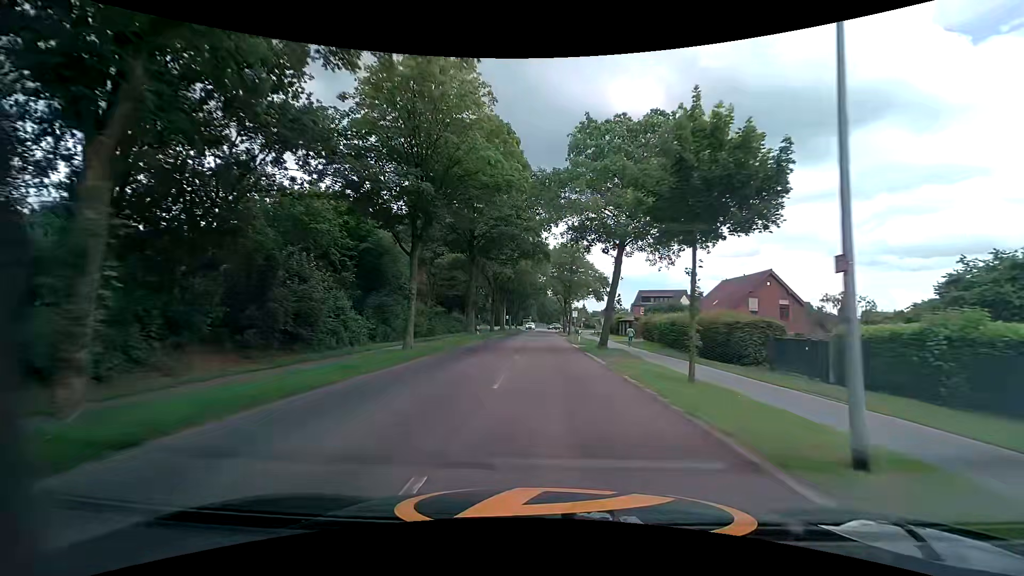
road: tertiary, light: Day
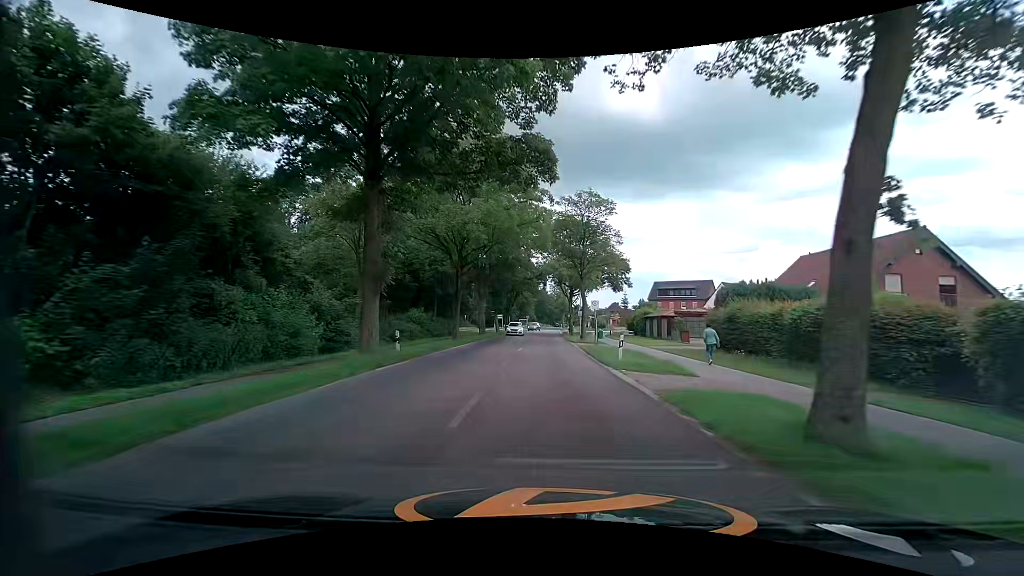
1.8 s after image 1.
(+0.2, +22.0) m; 0°
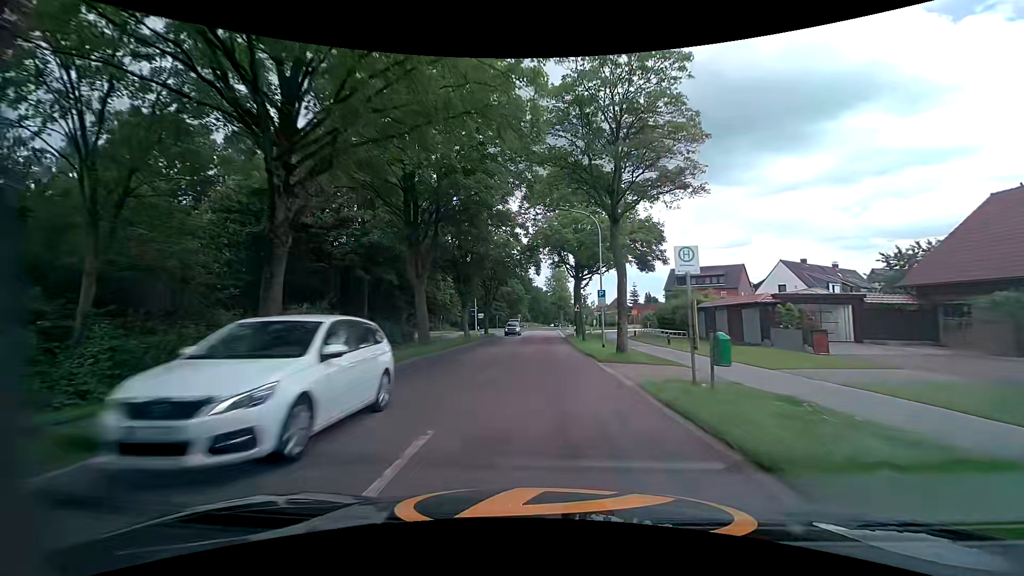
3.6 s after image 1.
(+0.3, +21.5) m; +1°
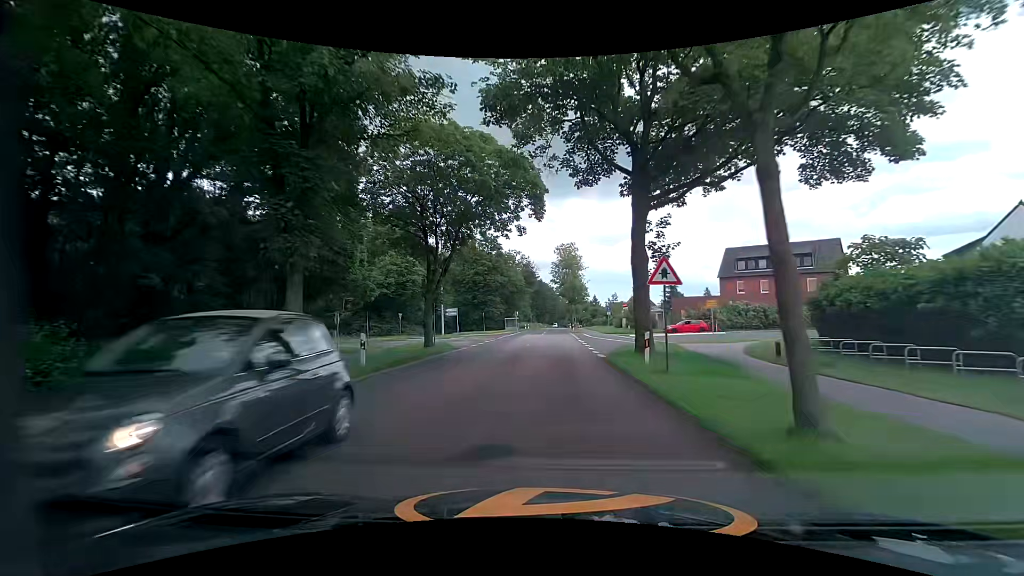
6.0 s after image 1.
(-0.4, +28.0) m; -1°
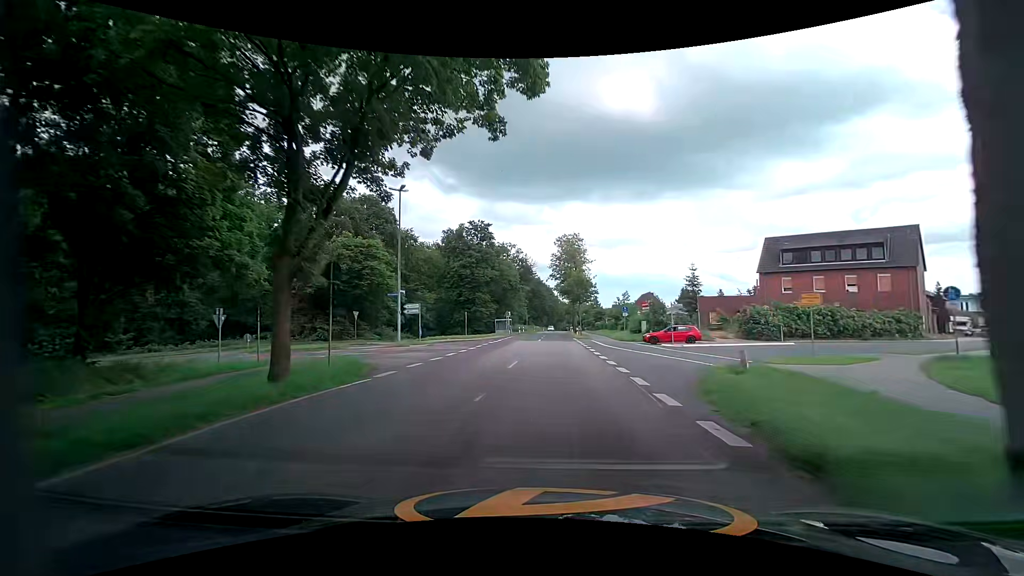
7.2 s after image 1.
(0.0, +13.7) m; +1°
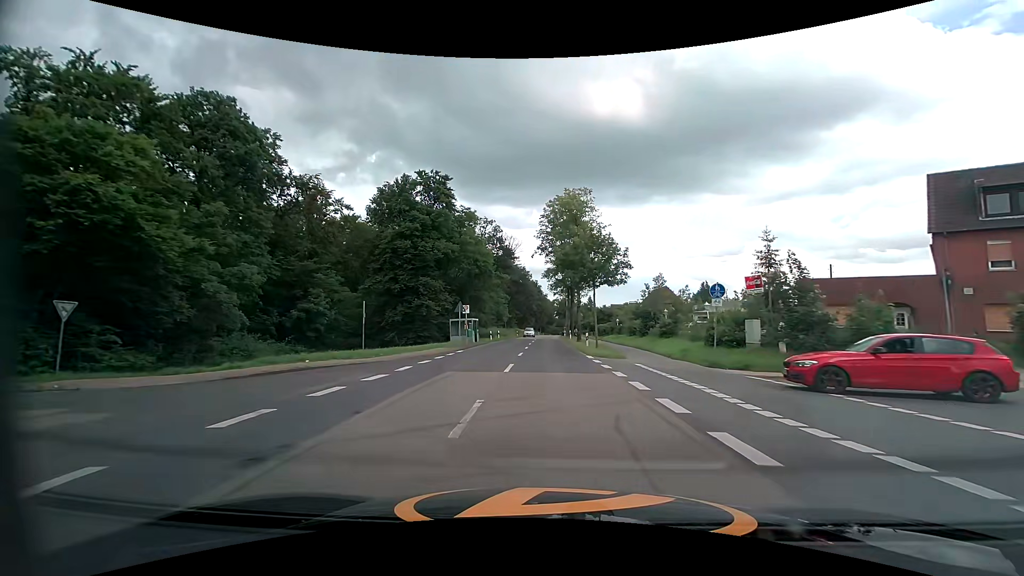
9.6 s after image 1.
(+0.2, +27.8) m; +1°
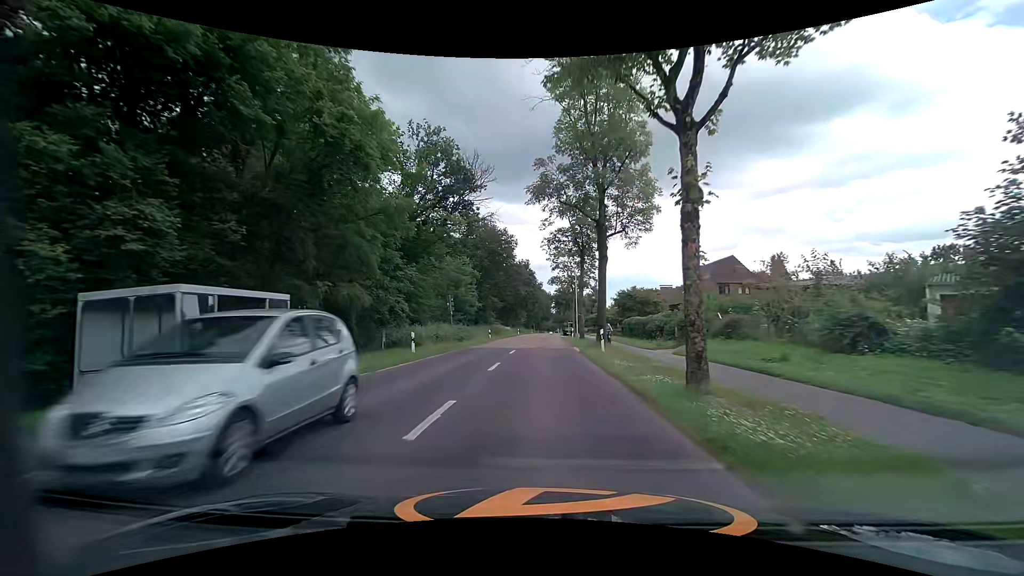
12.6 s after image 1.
(+0.5, +36.2) m; +1°
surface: asphalt
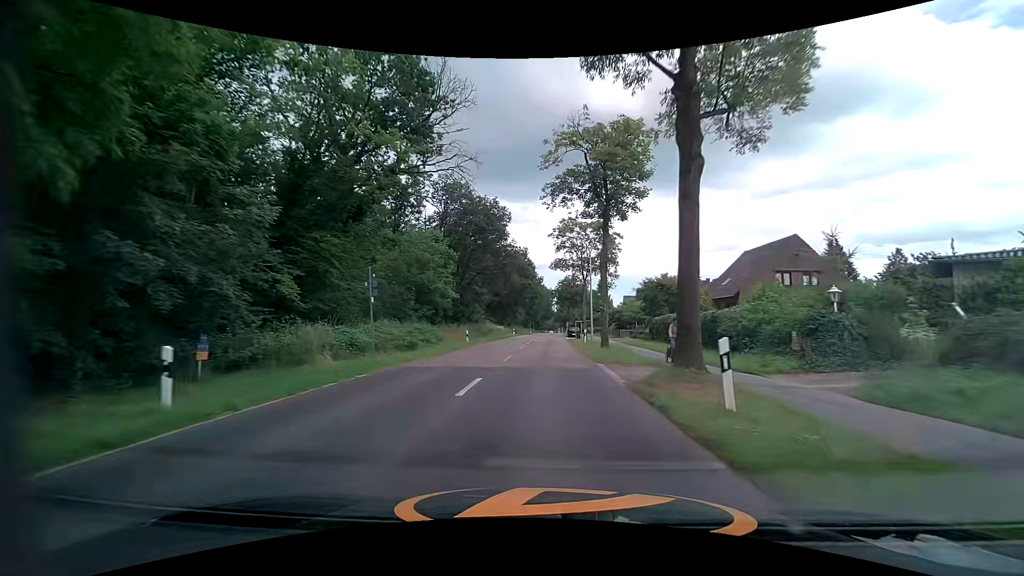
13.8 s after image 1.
(-0.1, +14.6) m; 0°
(0, +10) (0, +20) (0, +30) (0, +40) (0, +50) (+1, +60) (+1, +70) (+1, +80) (+1, +90) (+2, +100) m
